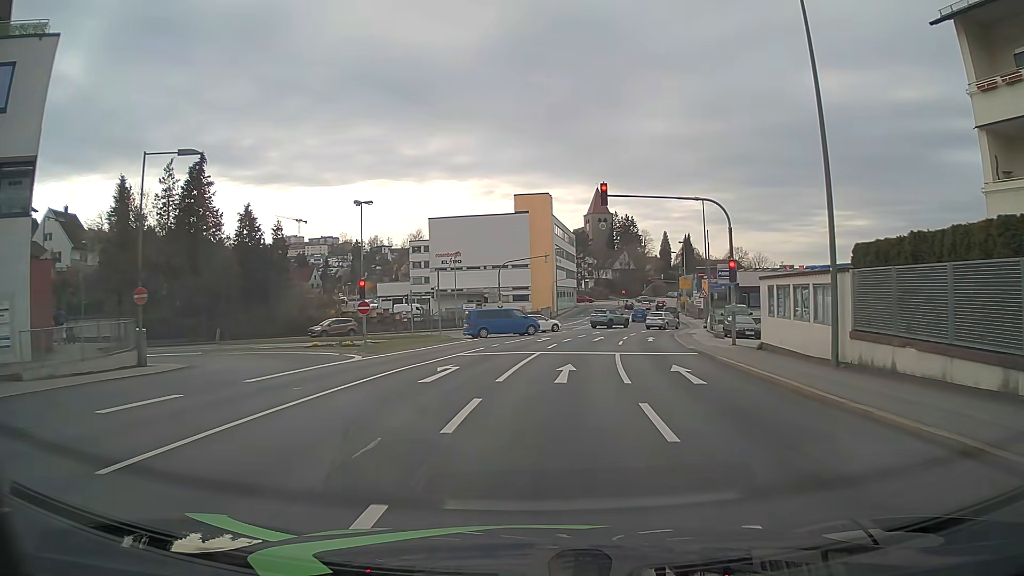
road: tertiary_link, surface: asphalt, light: Day
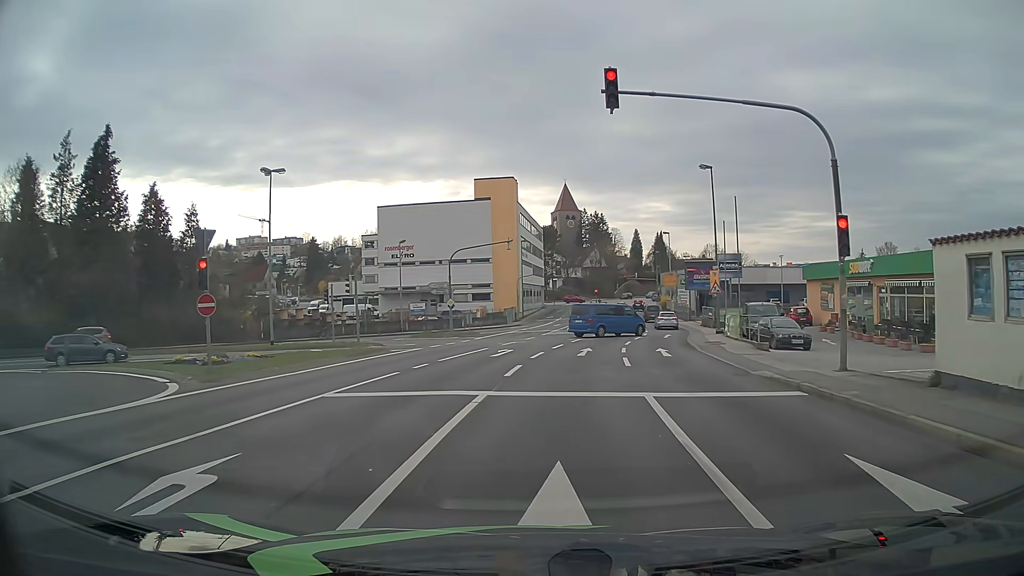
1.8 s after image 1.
(+0.4, +11.9) m; +4°
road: tertiary
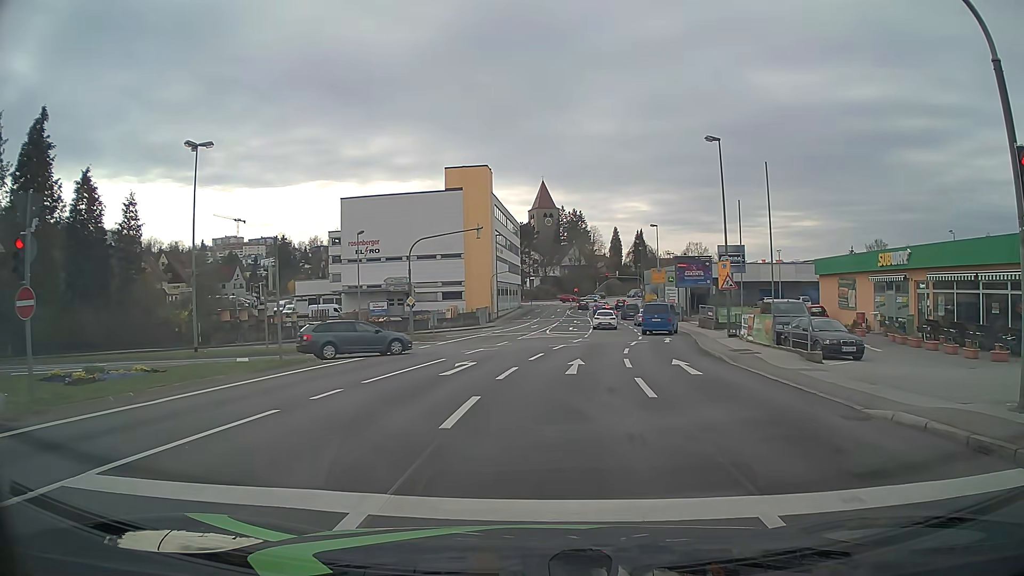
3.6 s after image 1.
(+0.1, +6.5) m; +1°
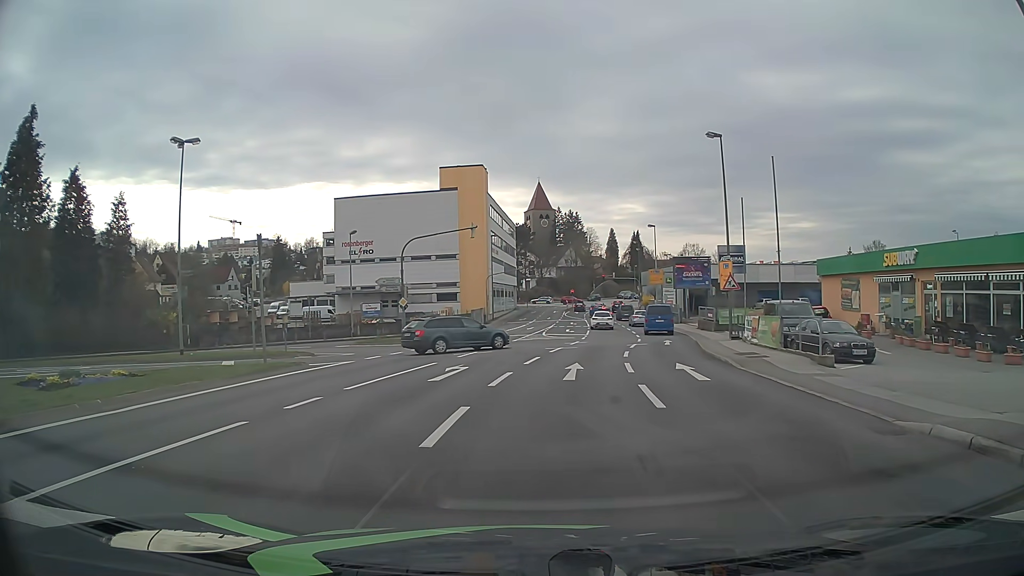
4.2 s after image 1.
(0.0, +1.0) m; 0°
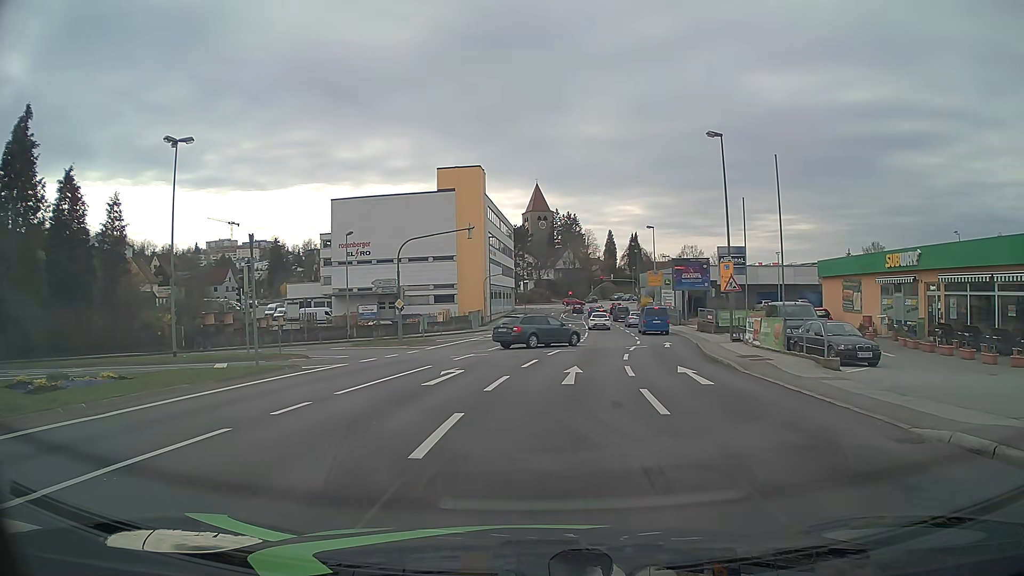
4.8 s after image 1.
(0.0, +0.4) m; 0°
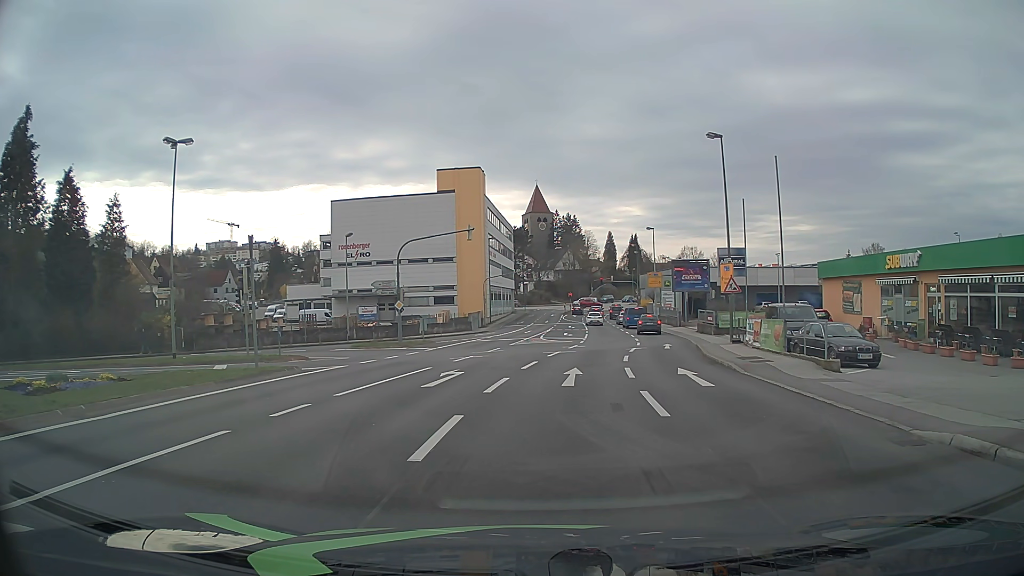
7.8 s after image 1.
(0.0, +0.1) m; 0°
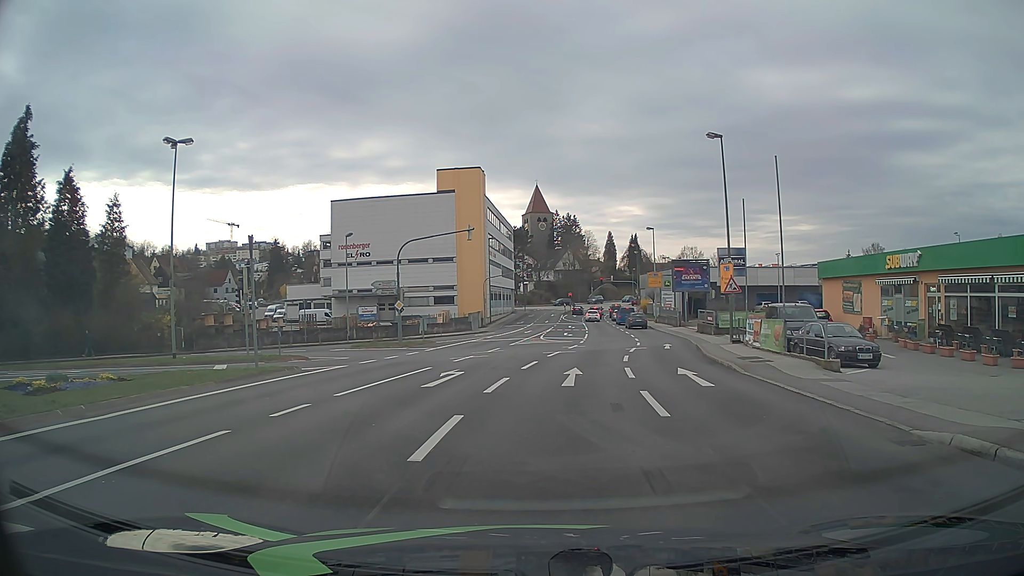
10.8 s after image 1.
(0.0, 0.0) m; 0°
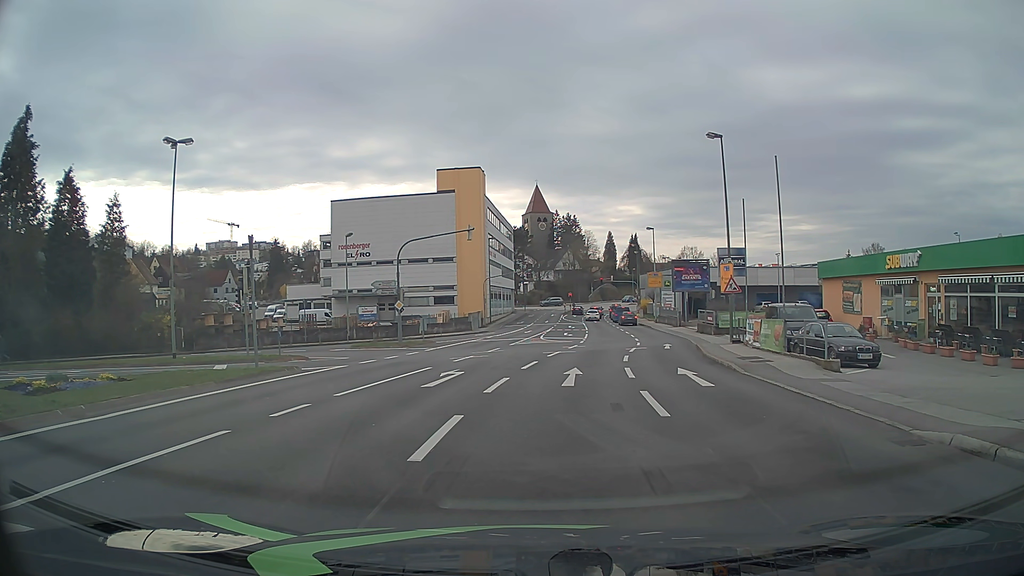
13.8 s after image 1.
(0.0, 0.0) m; 0°
(0, +10) (+2, +20) (+3, +30) (+5, +40) (+6, +50) (+7, +60) (+8, +69) (+9, +79) (+10, +89) (+11, +99) m
